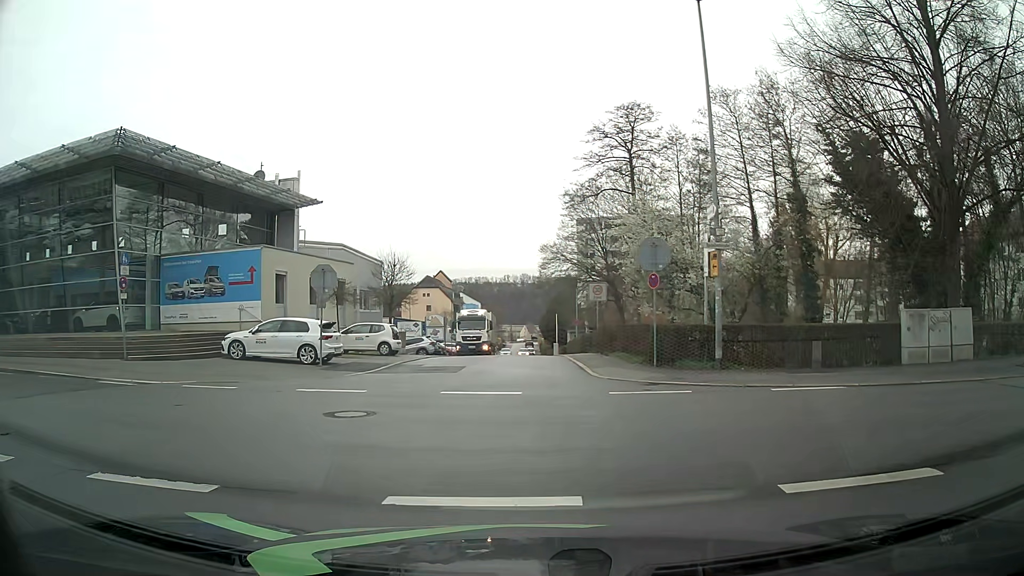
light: Day
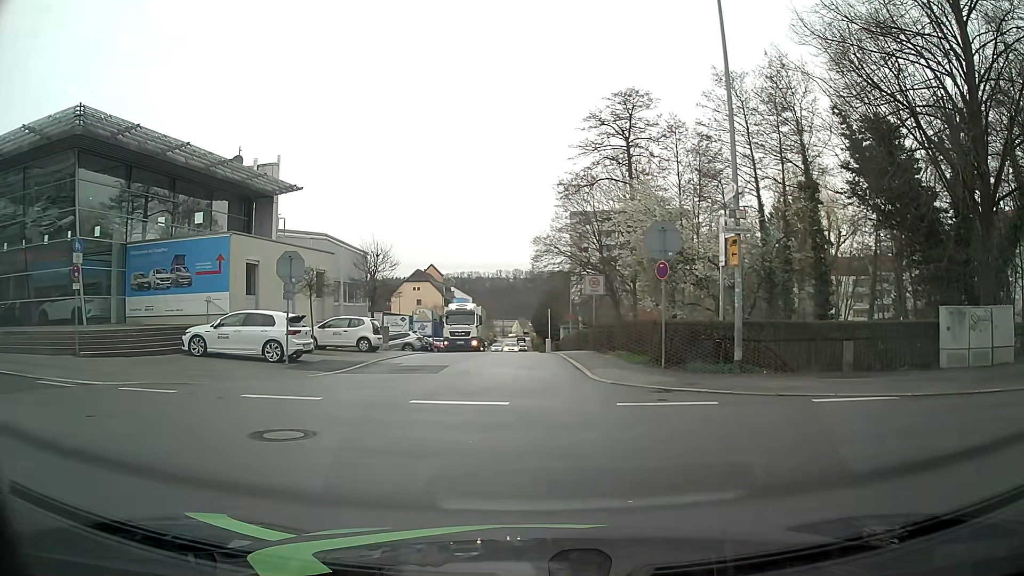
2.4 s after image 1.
(0.0, +2.3) m; 0°
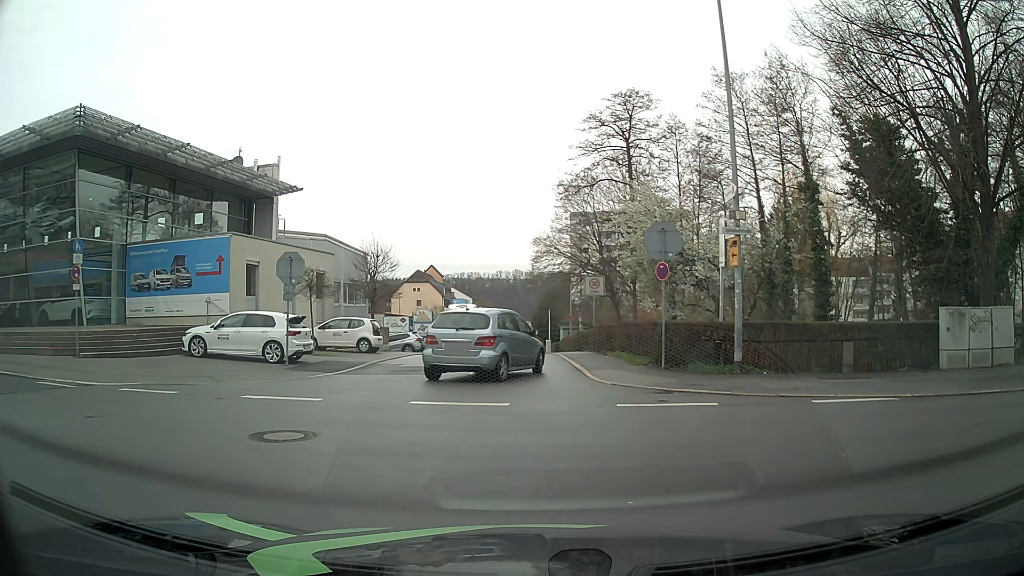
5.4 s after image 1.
(0.0, +0.1) m; 0°
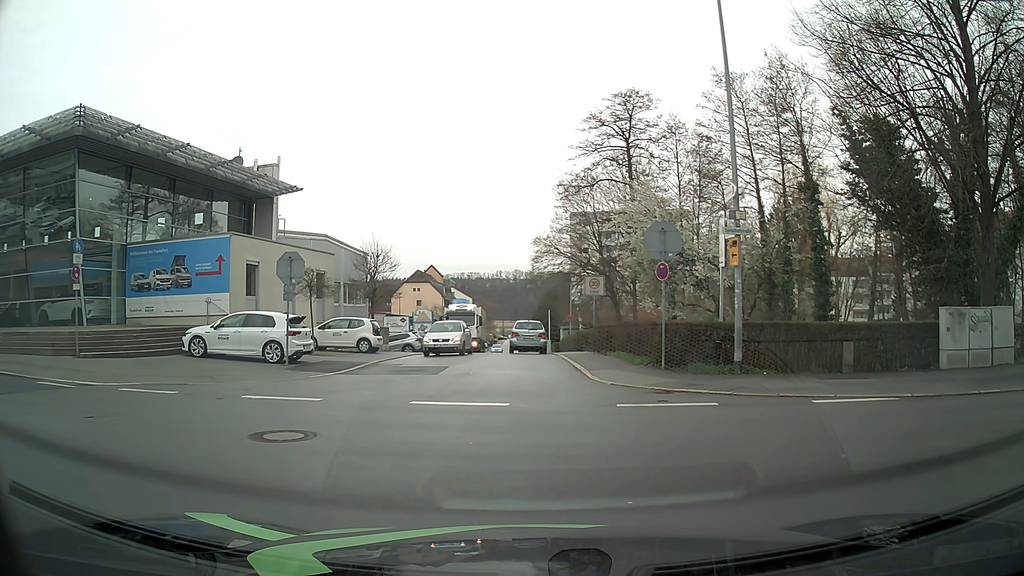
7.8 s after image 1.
(0.0, 0.0) m; 0°
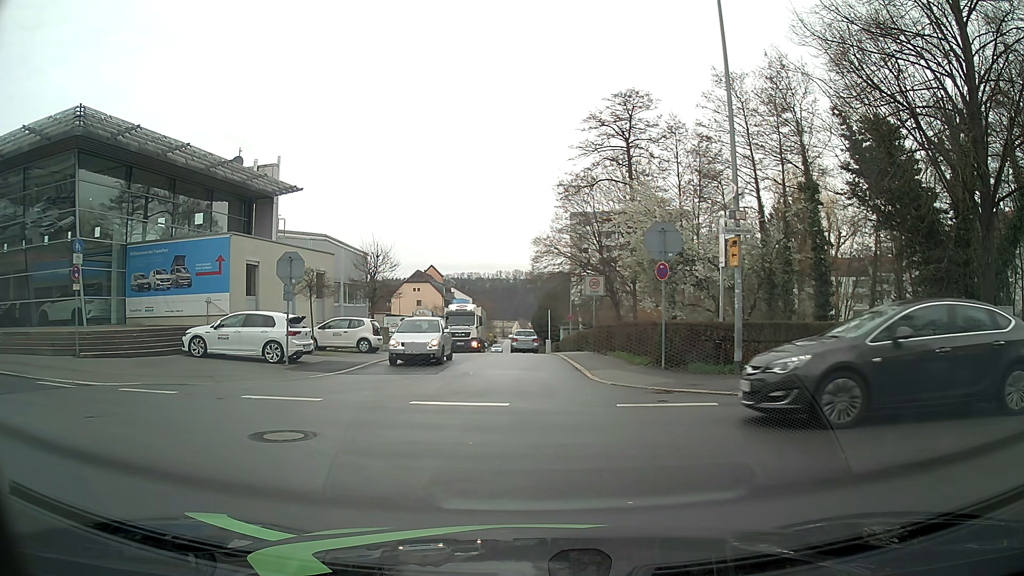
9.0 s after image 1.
(0.0, 0.0) m; 0°
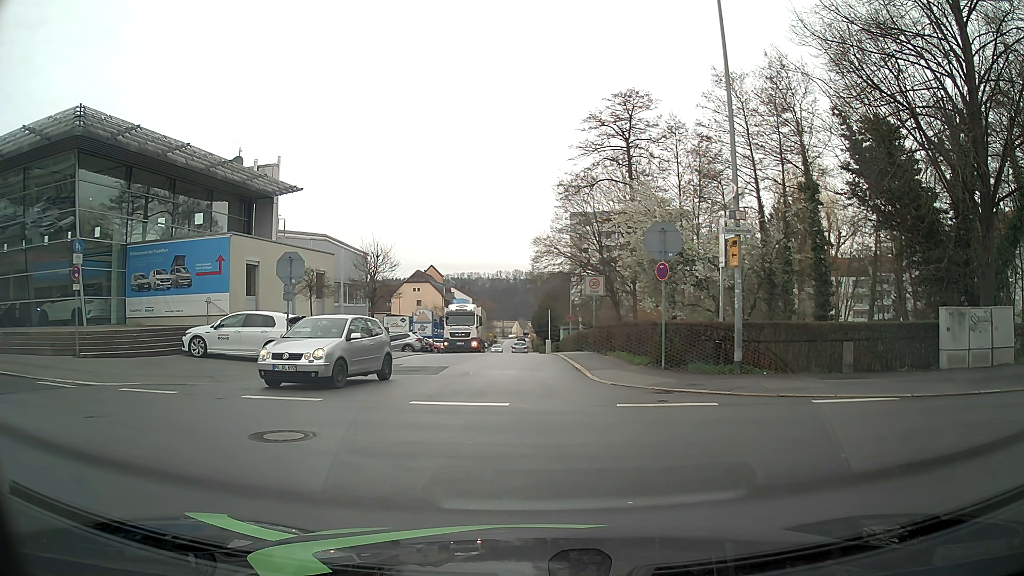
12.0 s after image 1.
(0.0, 0.0) m; 0°
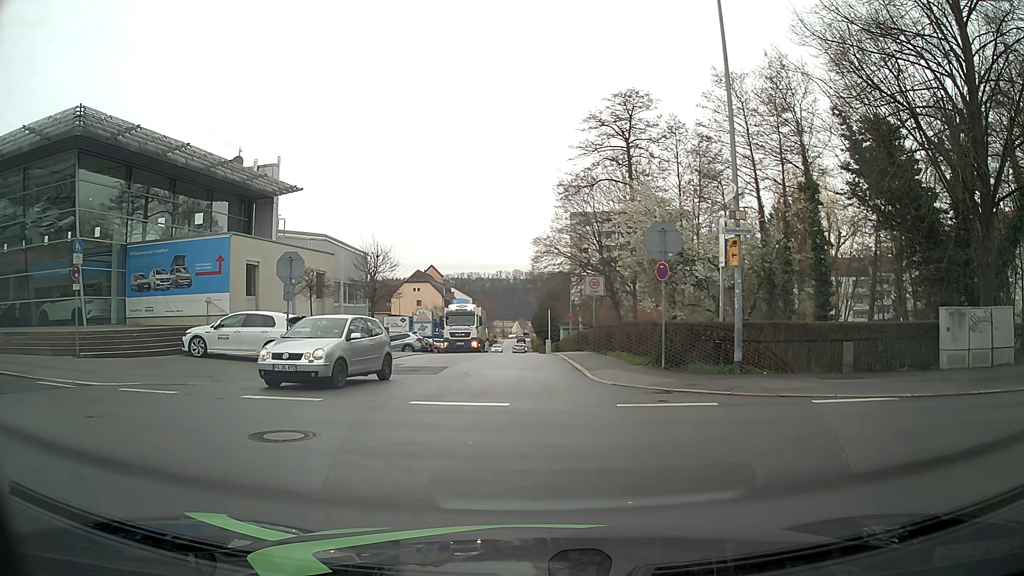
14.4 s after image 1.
(0.0, 0.0) m; 0°
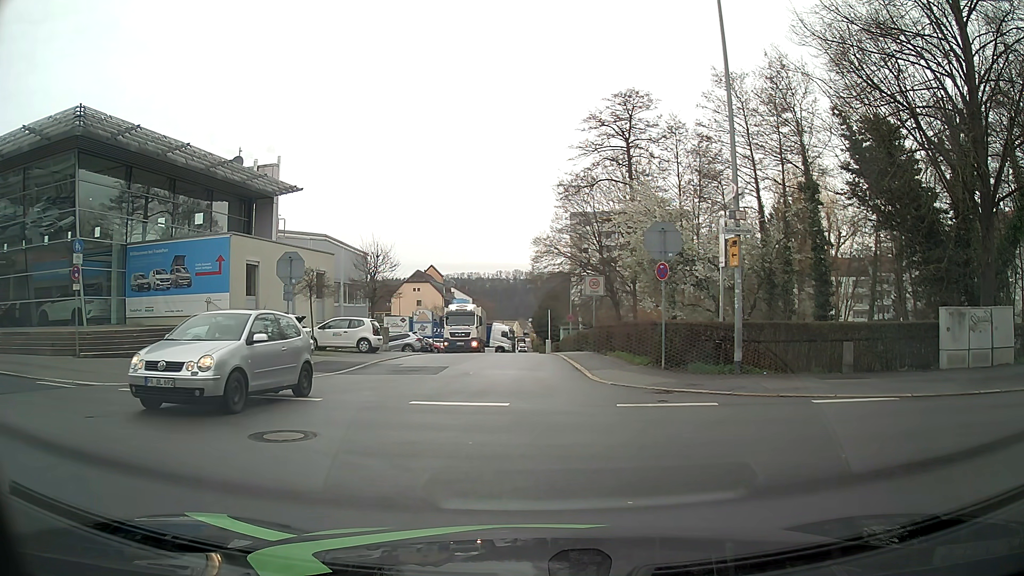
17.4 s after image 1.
(0.0, 0.0) m; 0°
